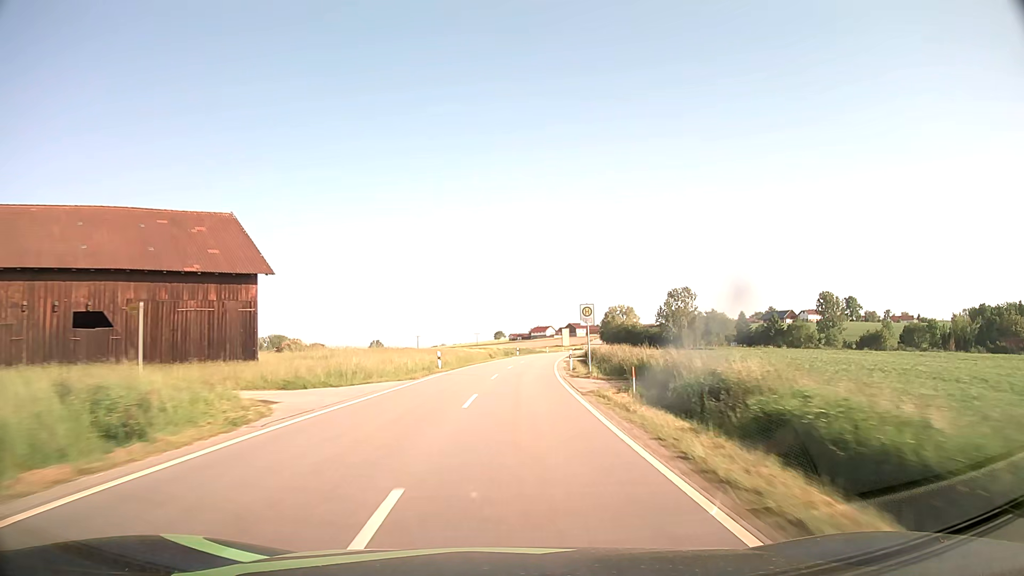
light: Day
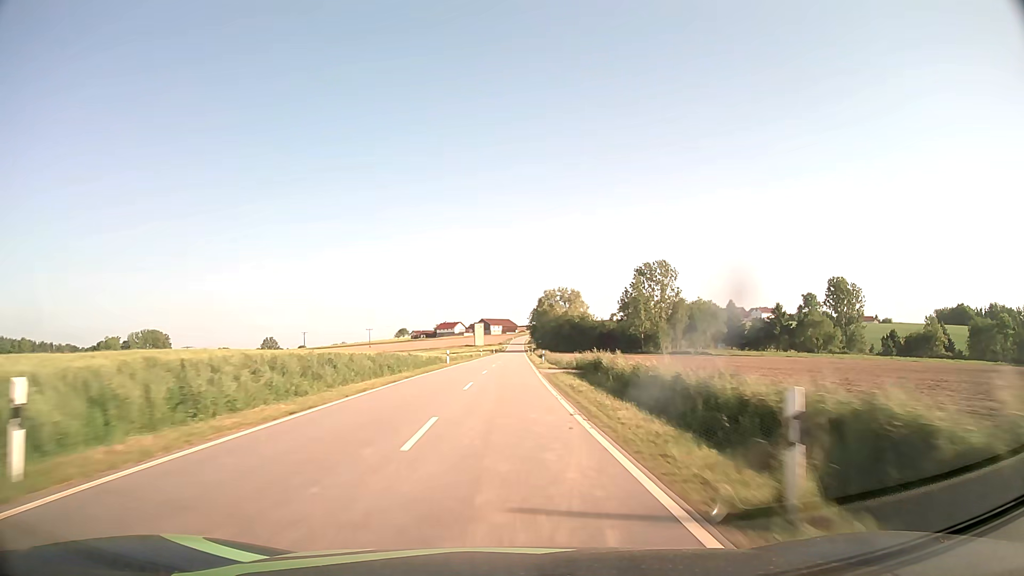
(+5.4, +78.6) m; +8°
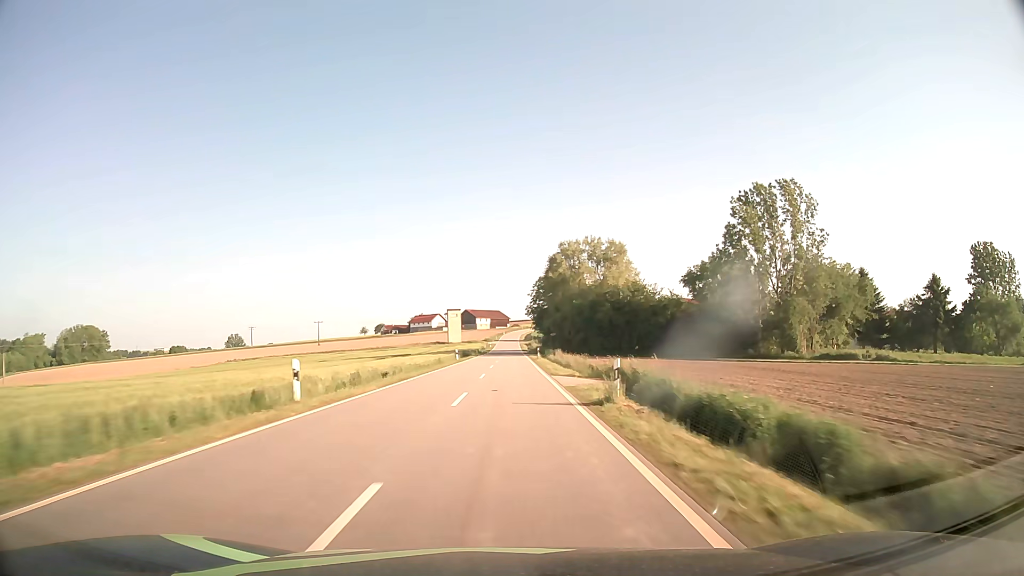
(+1.2, +79.2) m; +1°
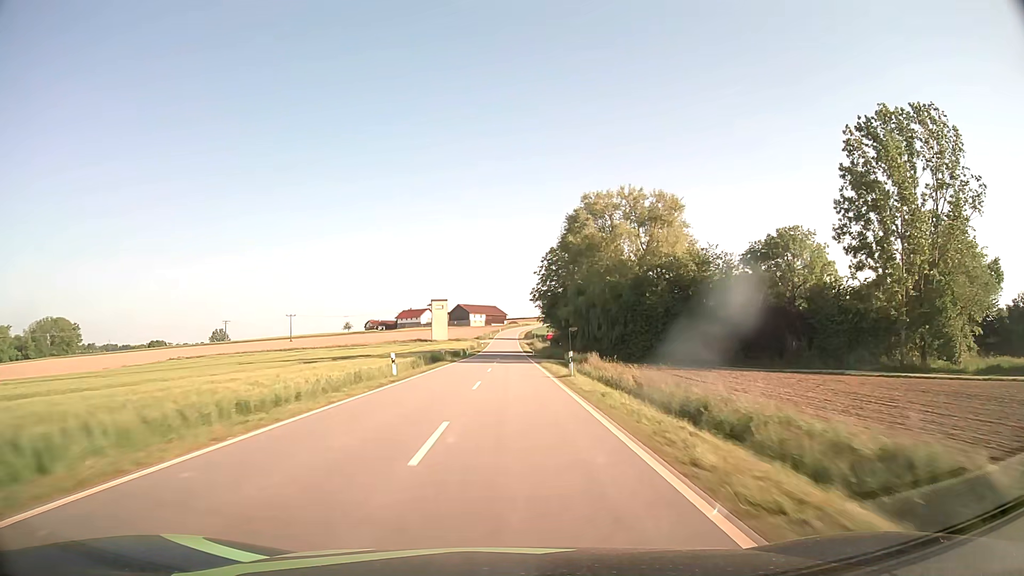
(0.0, +31.5) m; 0°
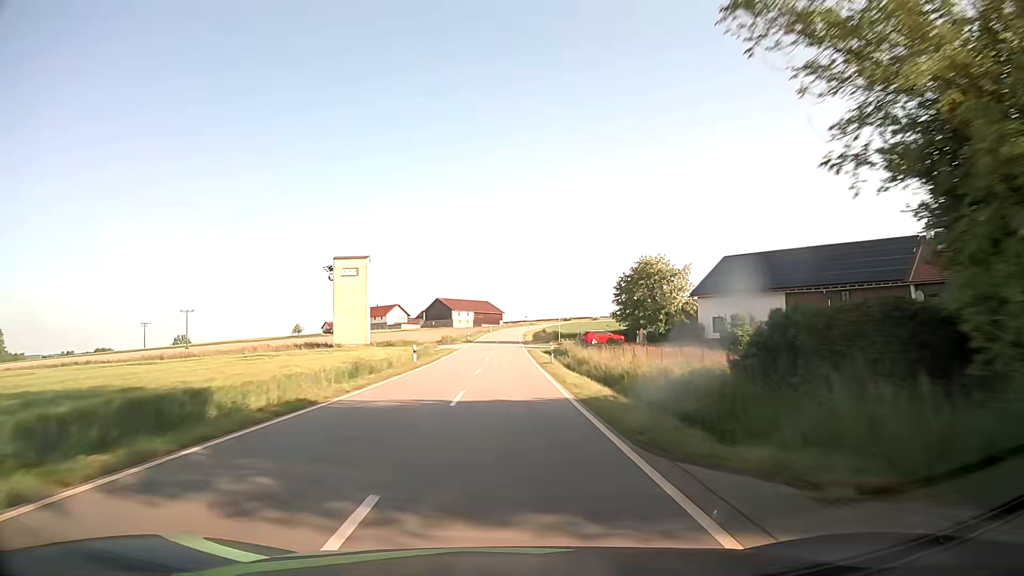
(+0.5, +78.3) m; 0°
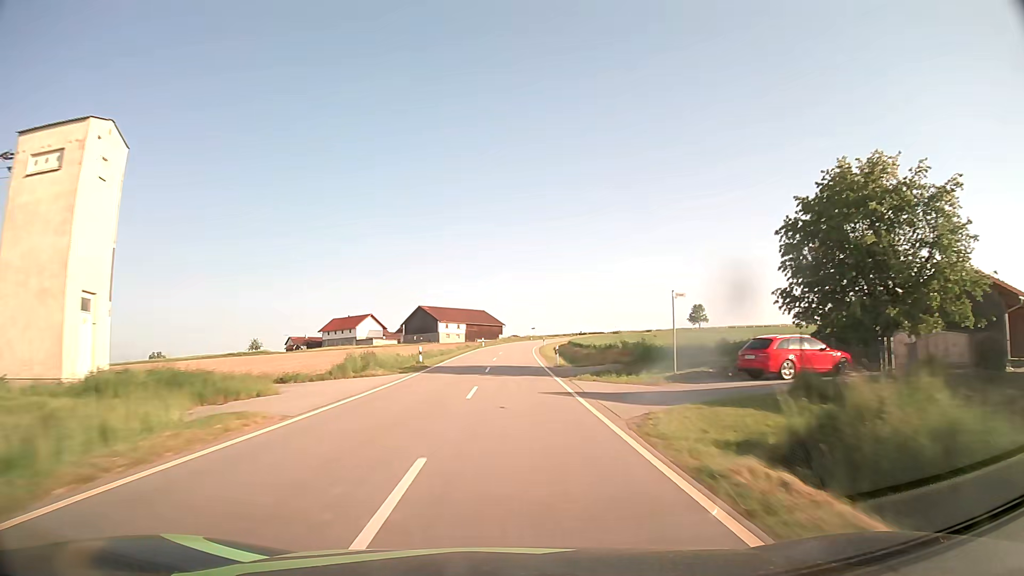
(0.0, +46.7) m; 0°
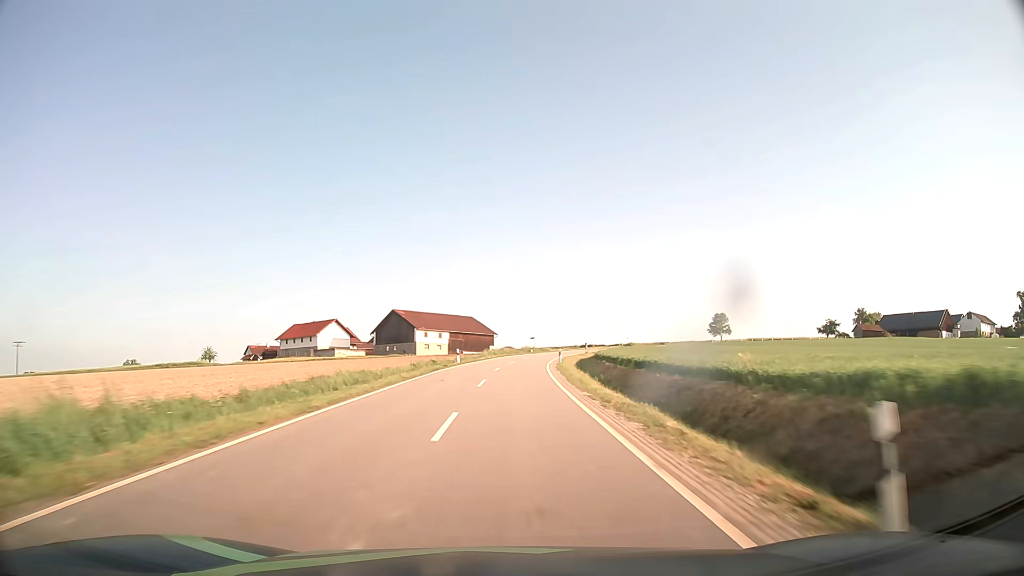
(+0.1, +30.9) m; 0°
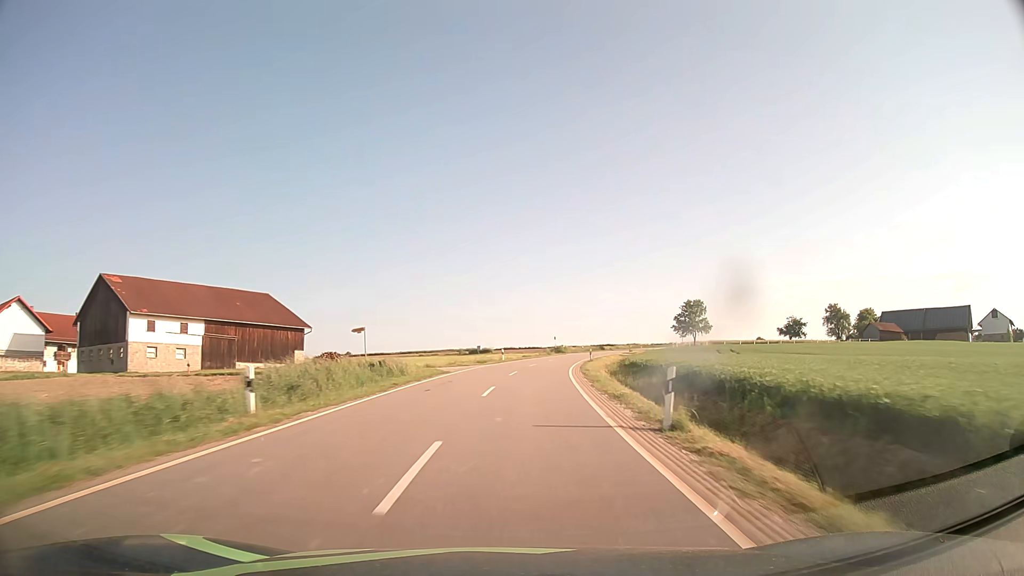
(+5.1, +76.6) m; +10°
(0, +10) (+1, +20) (+2, +30) (+3, +40) (+4, +50) (+6, +60) (+8, +69) (+11, +79) (+13, +89) (+16, +98) m
